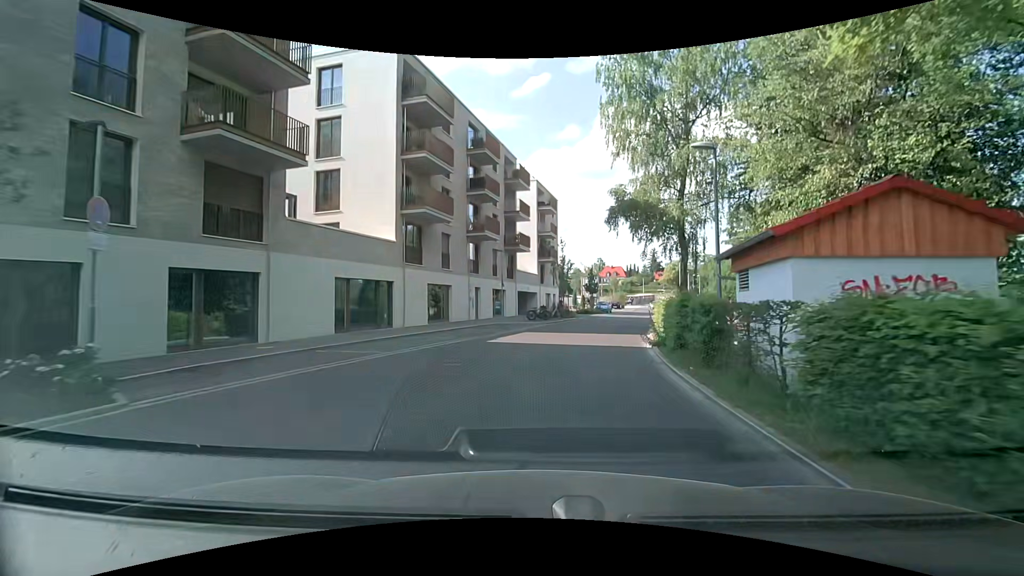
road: residential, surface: asphalt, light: Day
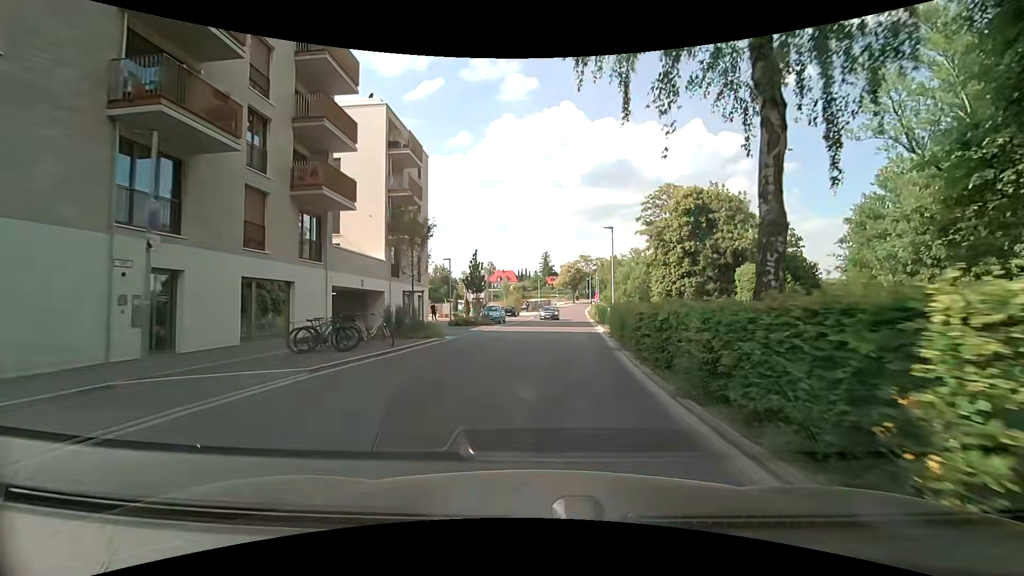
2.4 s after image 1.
(+2.2, +21.9) m; +12°
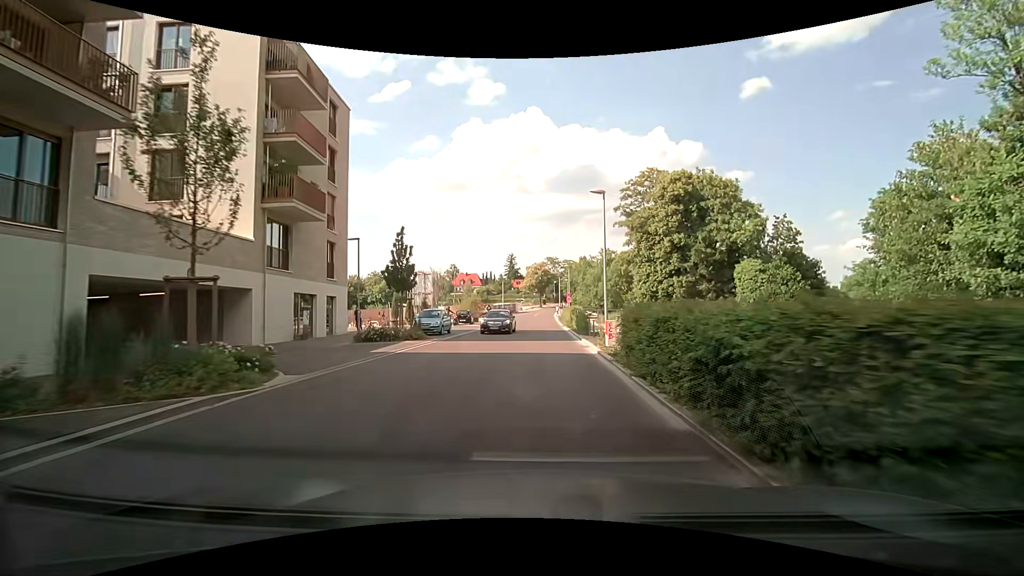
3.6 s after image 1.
(+0.4, +11.5) m; +4°
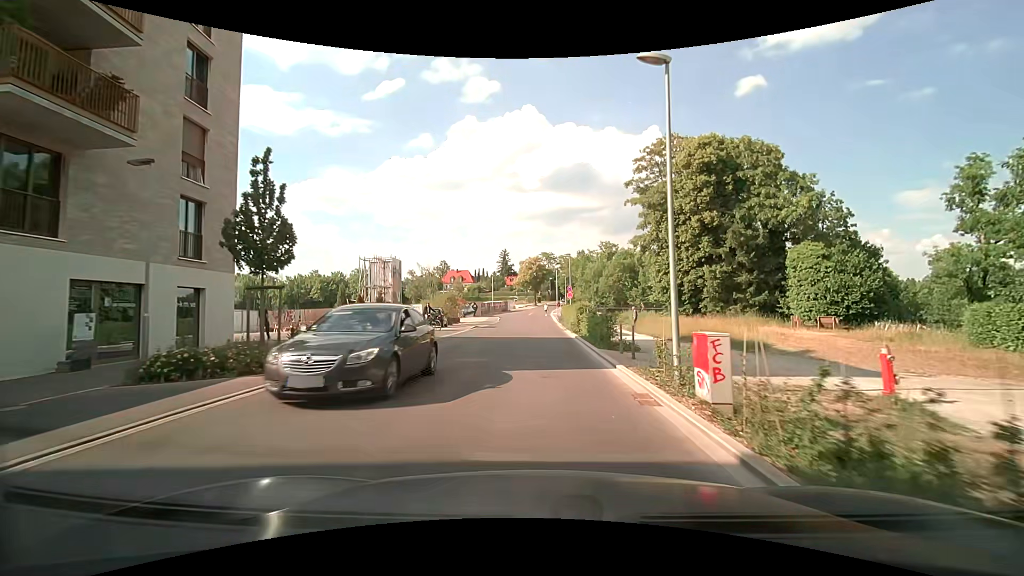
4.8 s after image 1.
(+0.1, +11.8) m; 0°
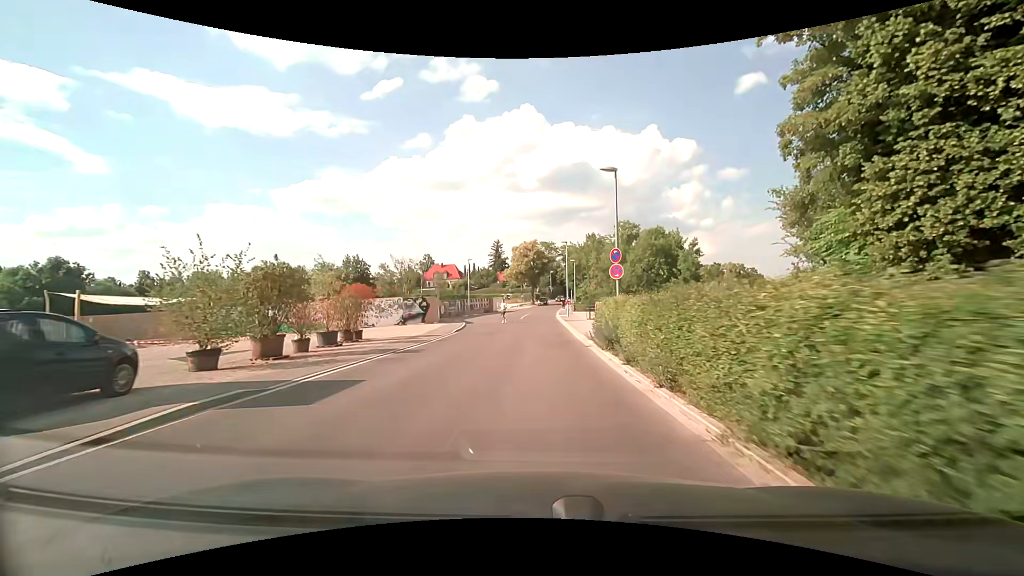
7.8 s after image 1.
(+0.4, +30.7) m; +1°
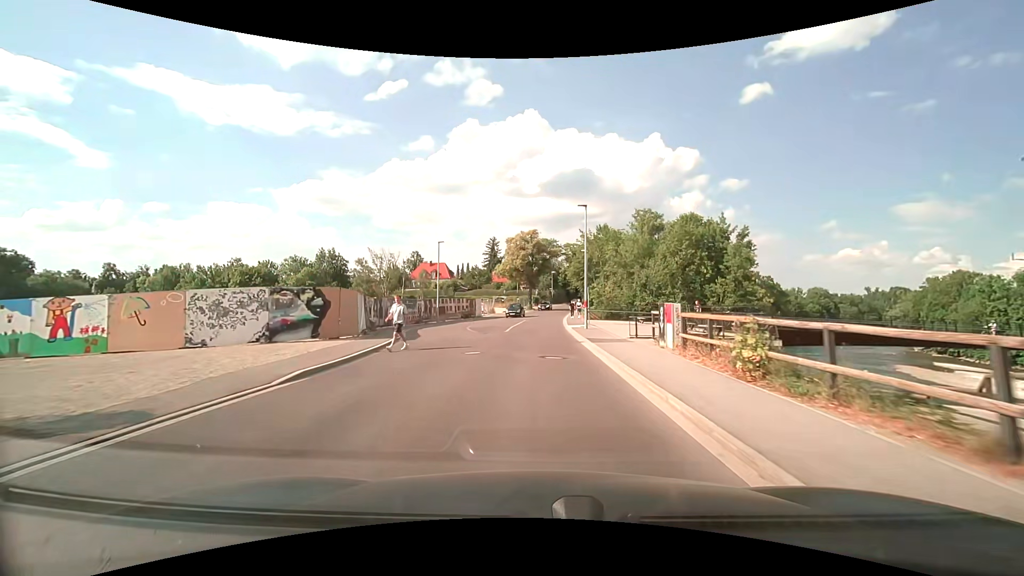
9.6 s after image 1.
(+0.1, +19.1) m; 0°
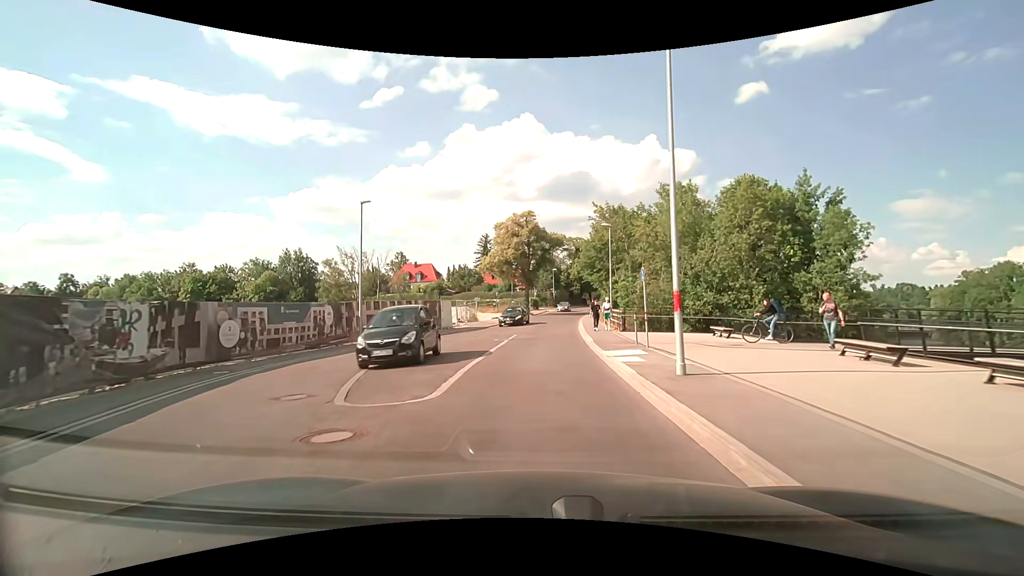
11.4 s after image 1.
(0.0, +18.9) m; 0°
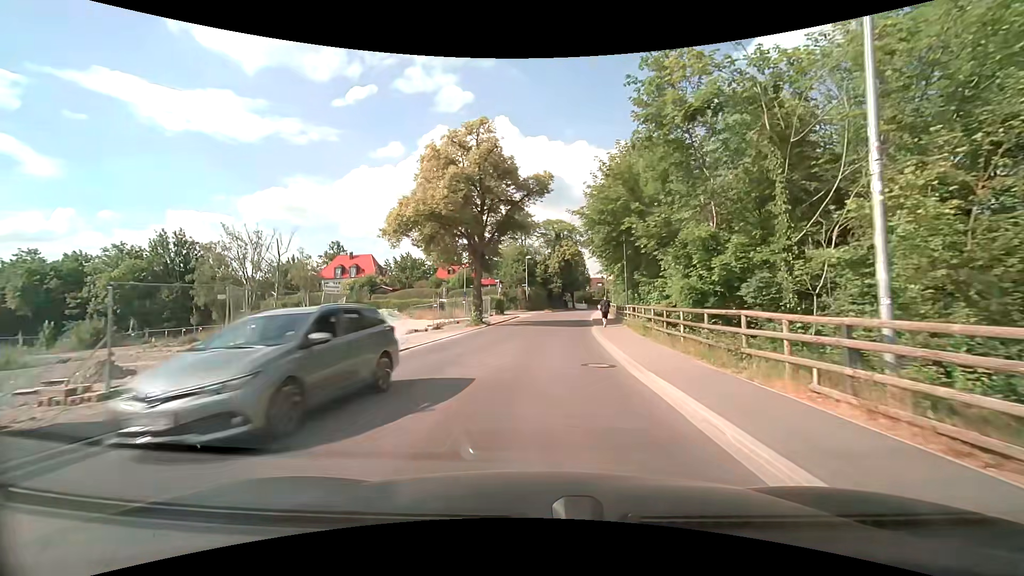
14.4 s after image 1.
(+0.6, +30.3) m; +3°
(0, +10) (+1, +20) (+1, +30) (+2, +40) (+3, +50) (+4, +60) (+6, +70) (+7, +80) (+9, +89) (+11, +99) m
